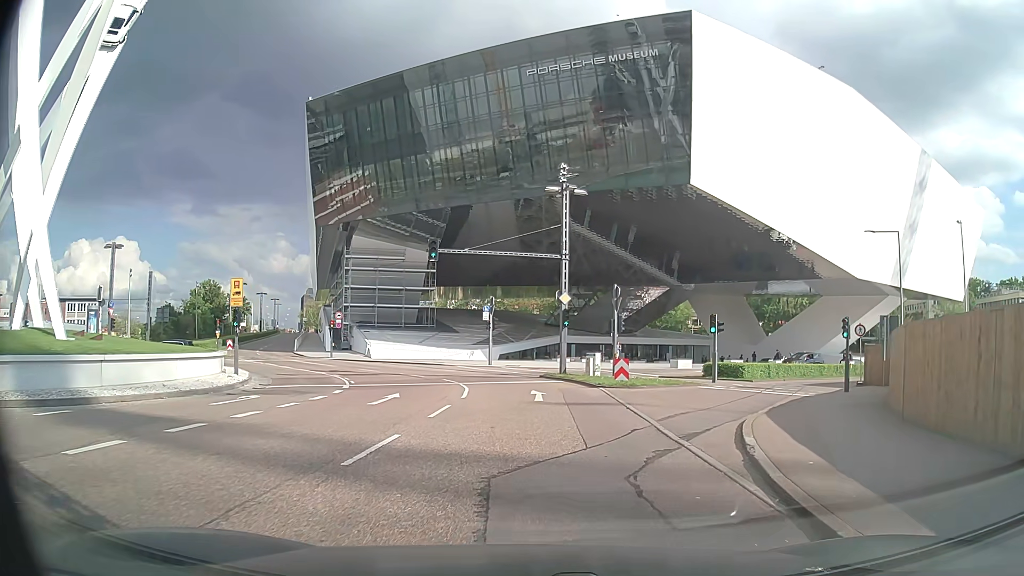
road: secondary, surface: asphalt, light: Day
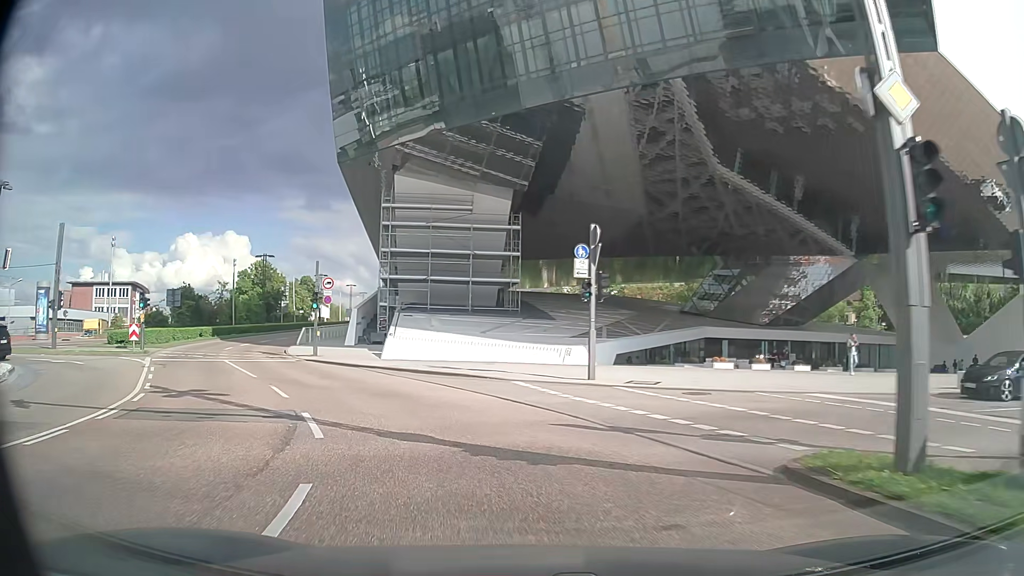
(-0.1, +26.2) m; -8°
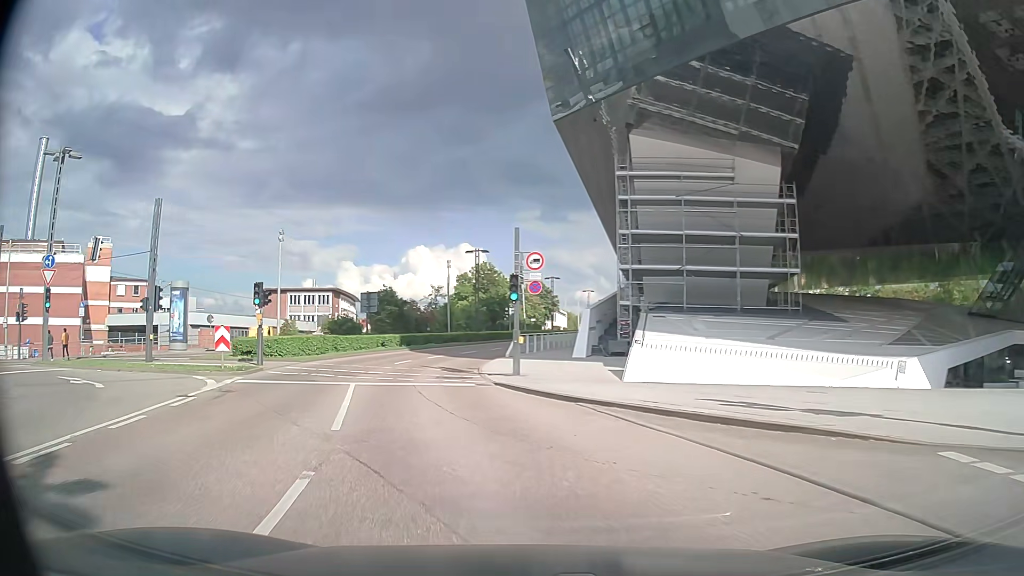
(-2.0, +12.0) m; -20°
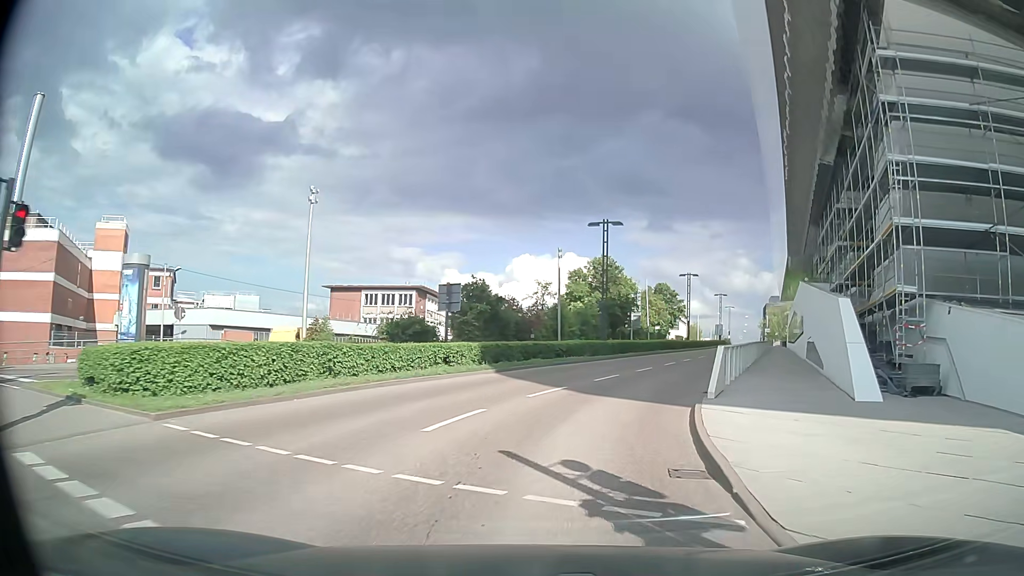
(-2.8, +19.2) m; -10°
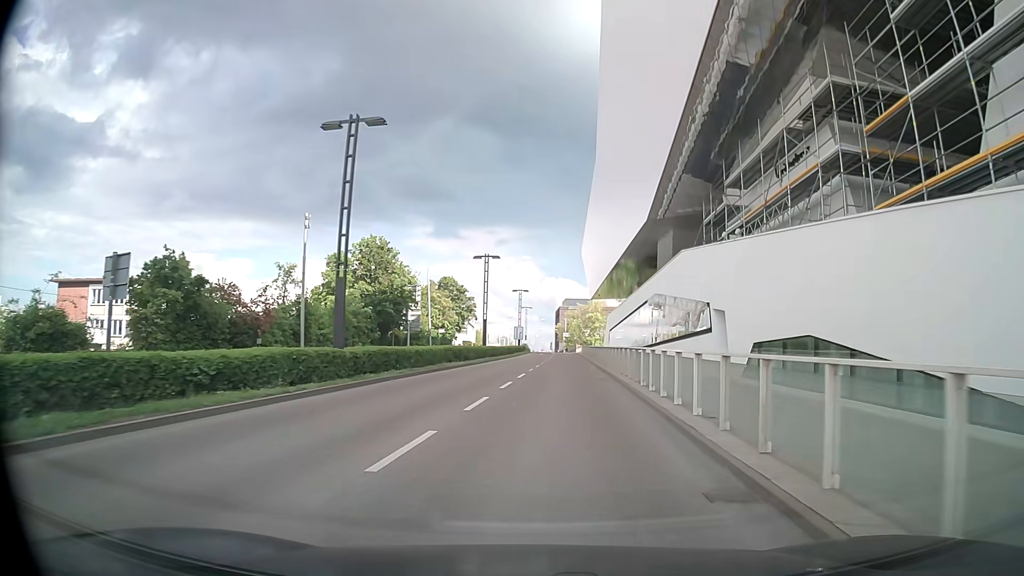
(+2.8, +20.2) m; +17°
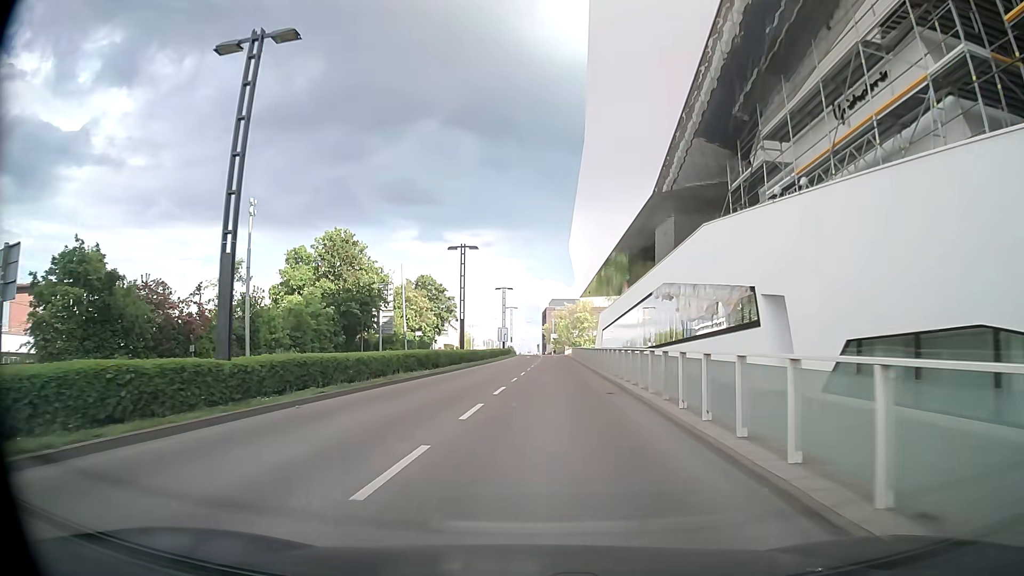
(+0.3, +7.1) m; +3°
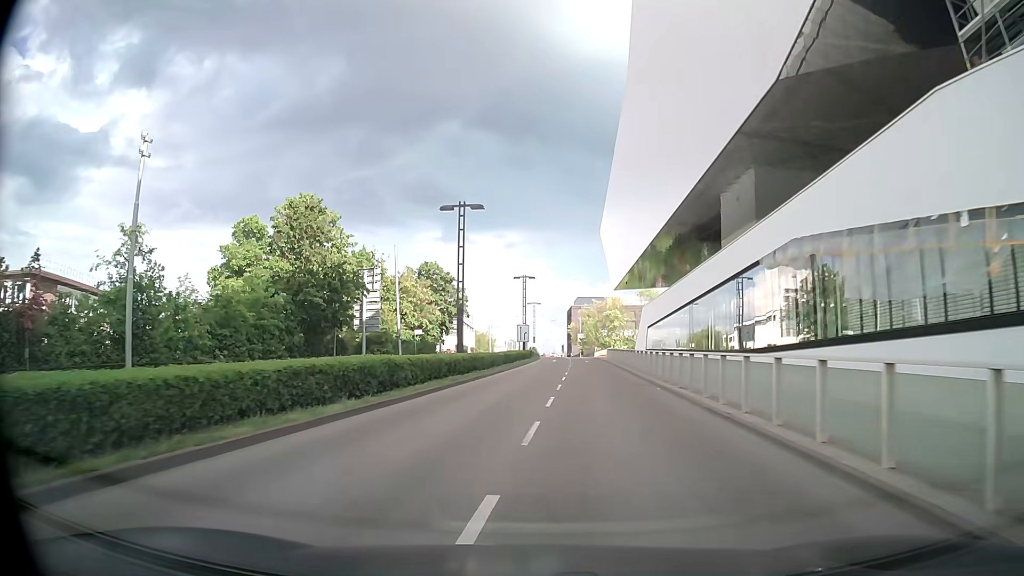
(-0.3, +14.8) m; -2°
(0, +10) (0, +20) (0, +30) (+1, +40) (+1, +50) (+2, +60) (+2, +70) (+3, +80) (+3, +90) (+3, +100) m
